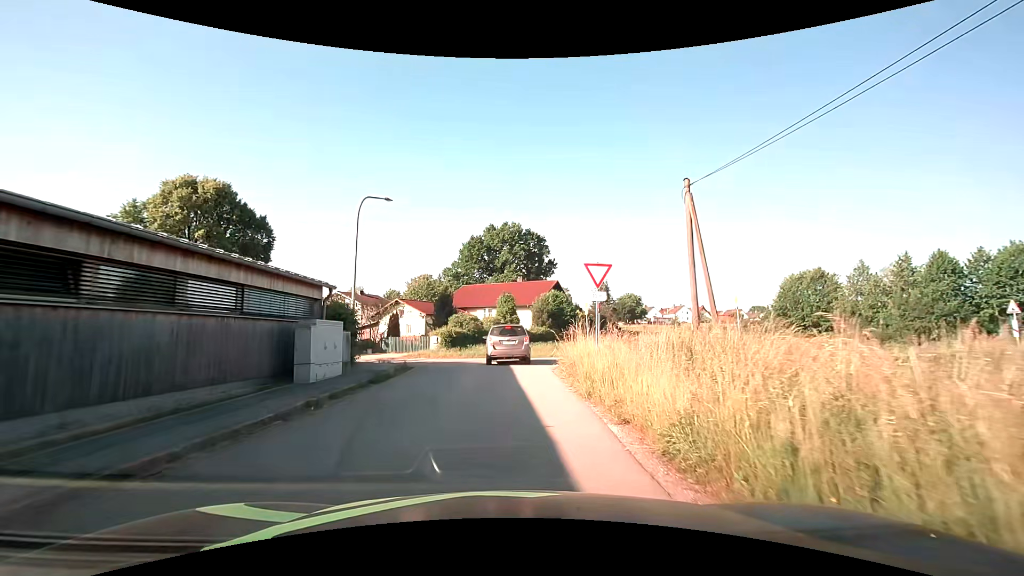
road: residential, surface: asphalt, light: Day
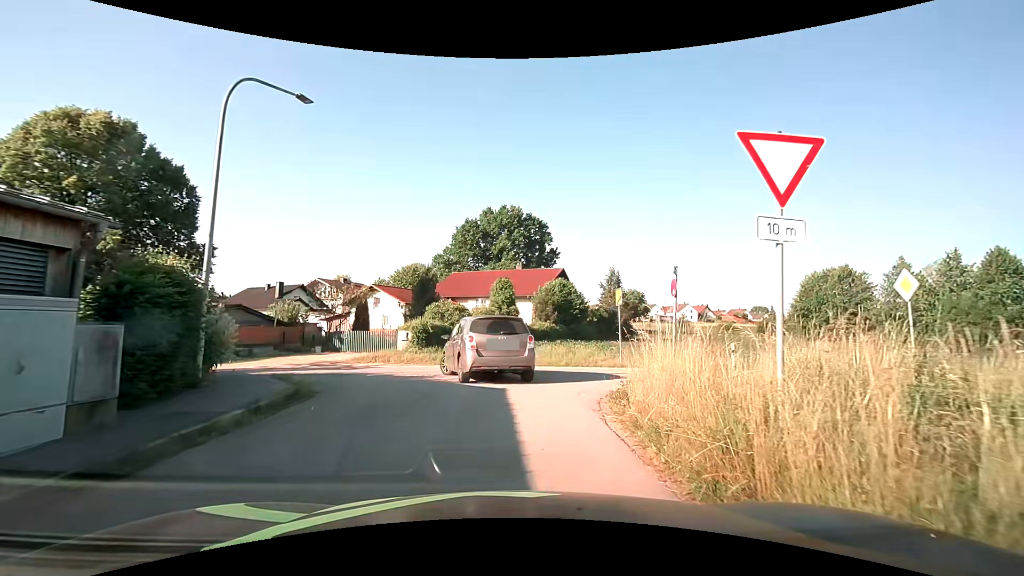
(0.0, +9.2) m; +1°
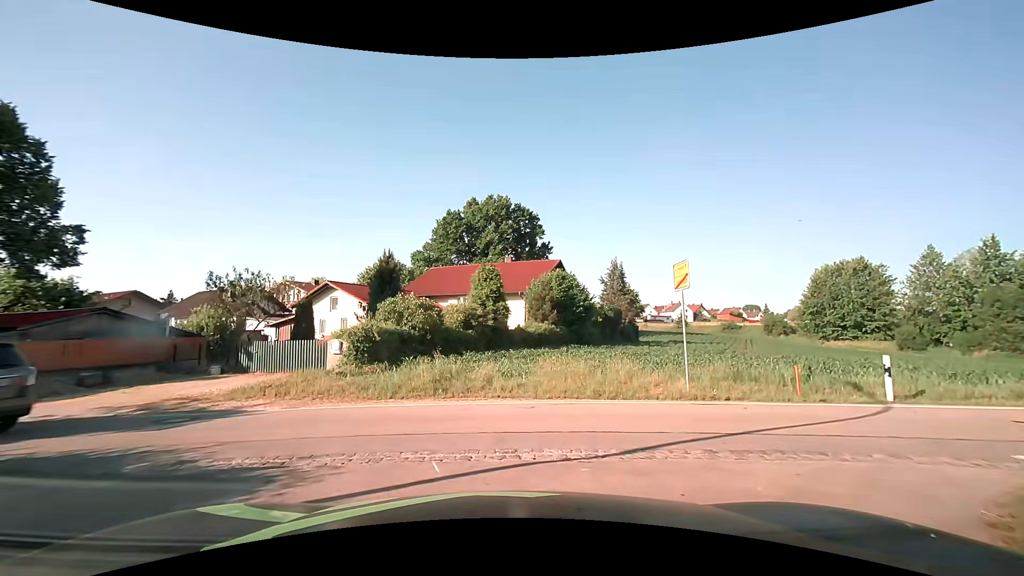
(+0.1, +8.7) m; +1°
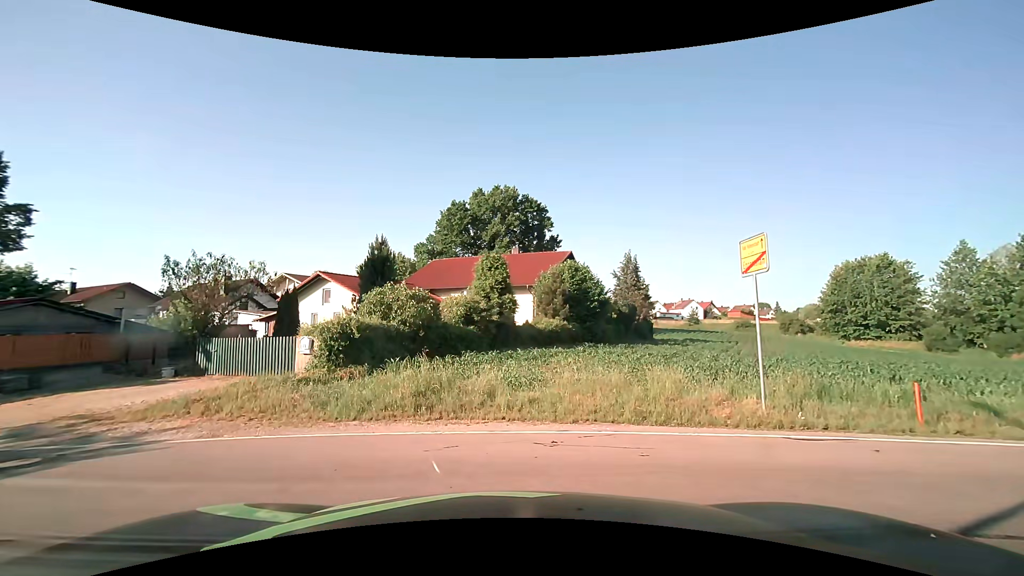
(0.0, +3.0) m; -1°
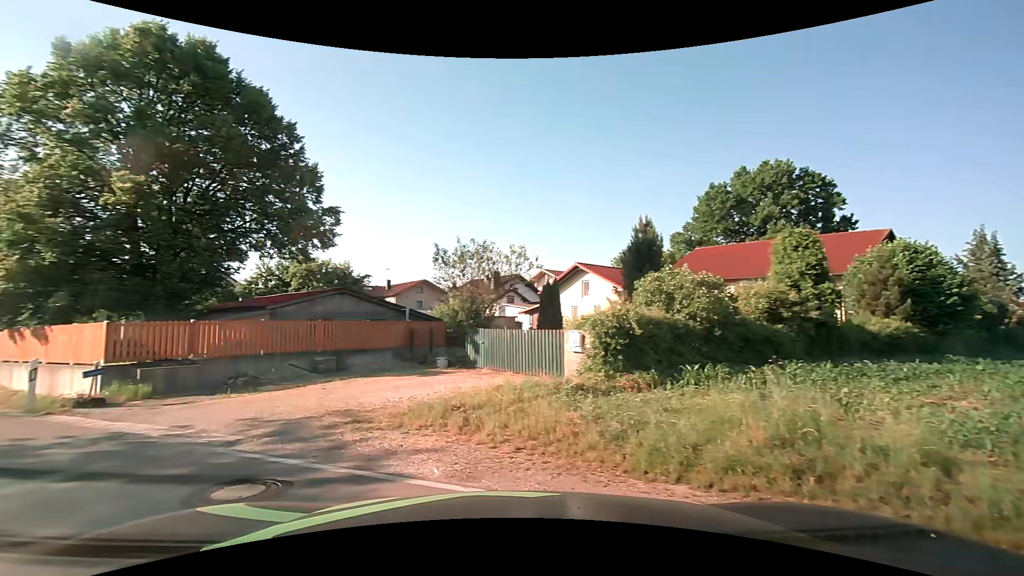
(-0.6, +3.9) m; -25°
